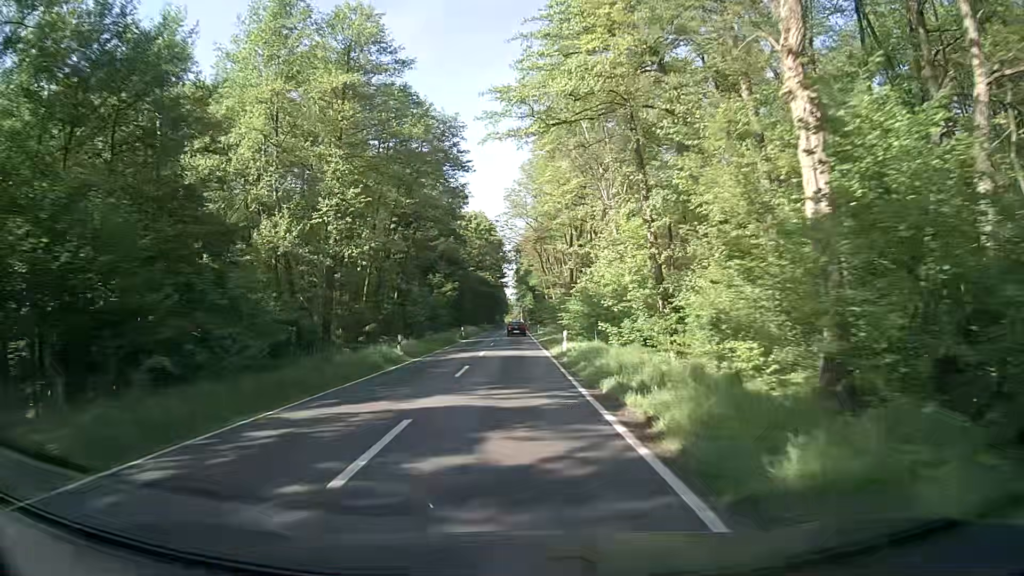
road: secondary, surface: asphalt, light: Day
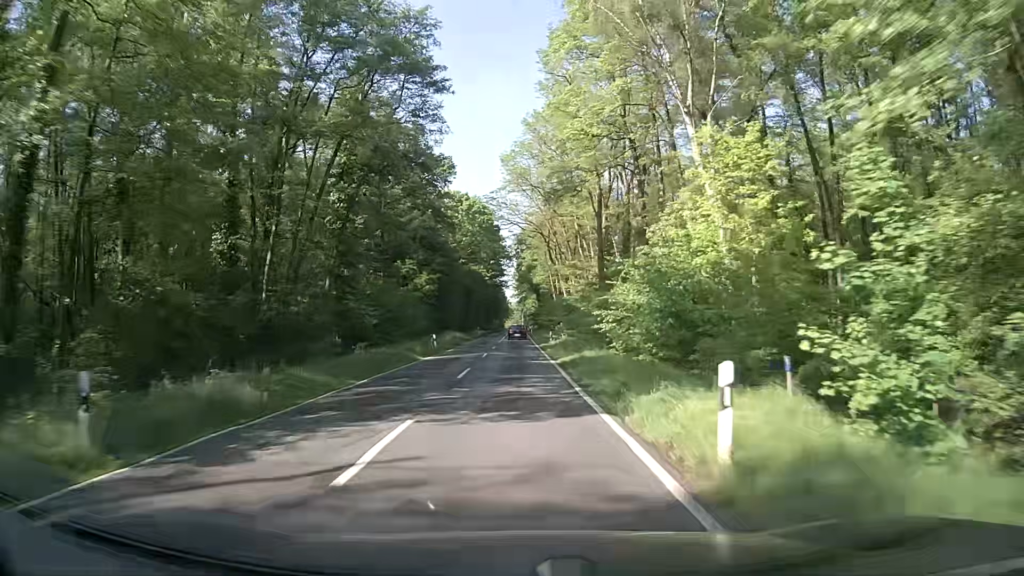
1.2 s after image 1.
(0.0, +22.9) m; 0°
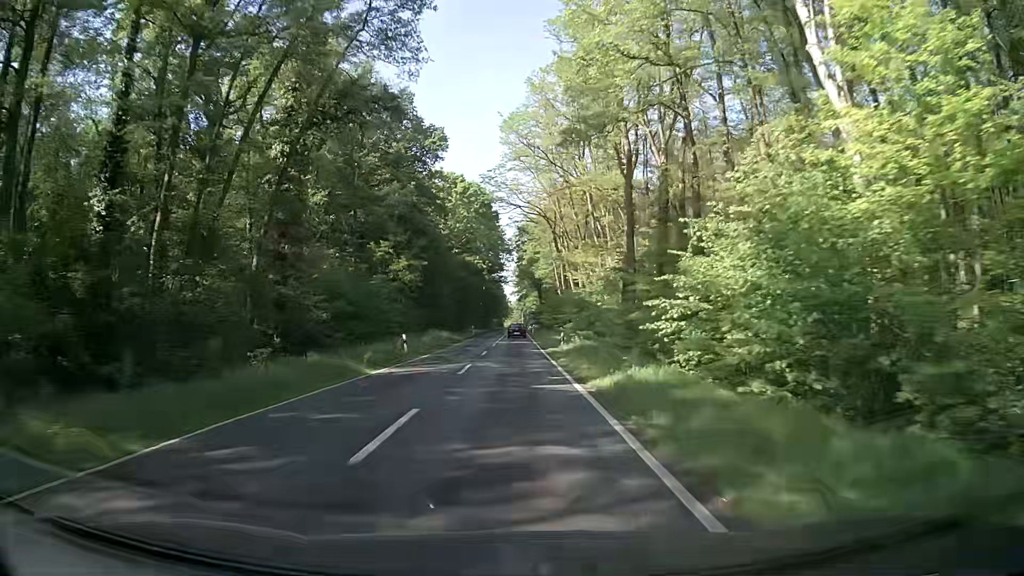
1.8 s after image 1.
(-0.1, +11.4) m; 0°
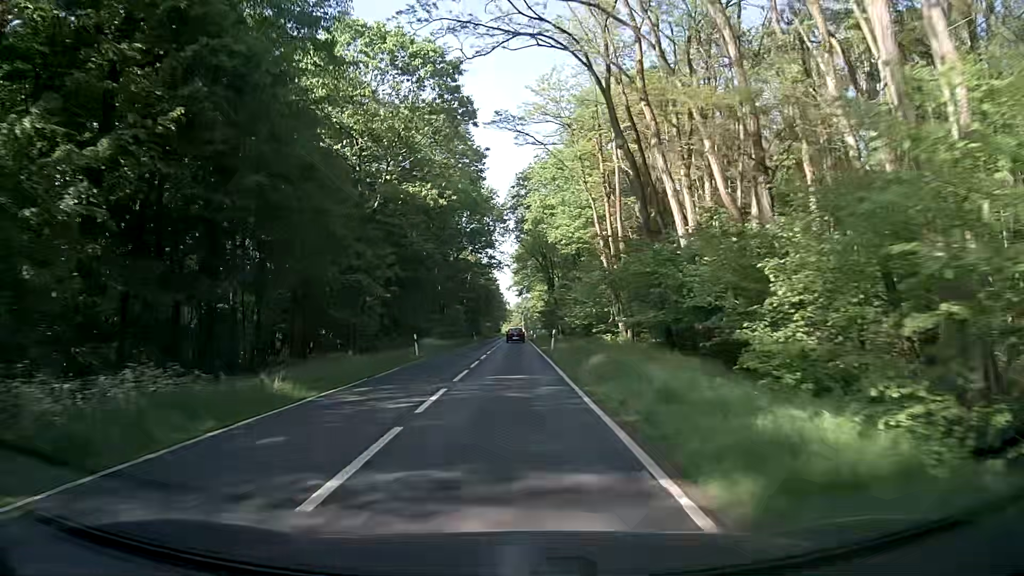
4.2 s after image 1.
(+0.2, +45.6) m; 0°
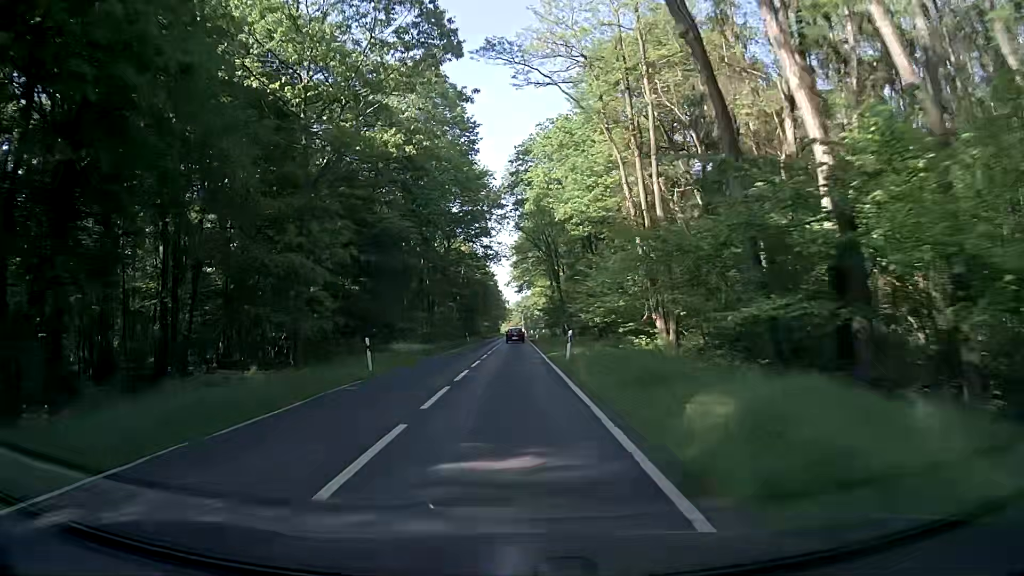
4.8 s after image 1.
(+0.1, +11.4) m; 0°
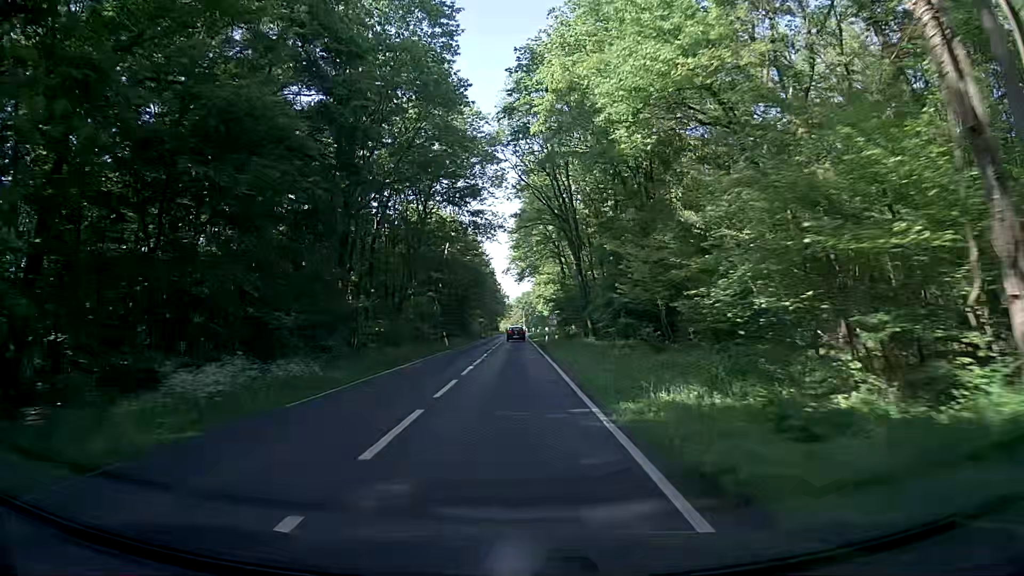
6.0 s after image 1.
(0.0, +22.9) m; 0°
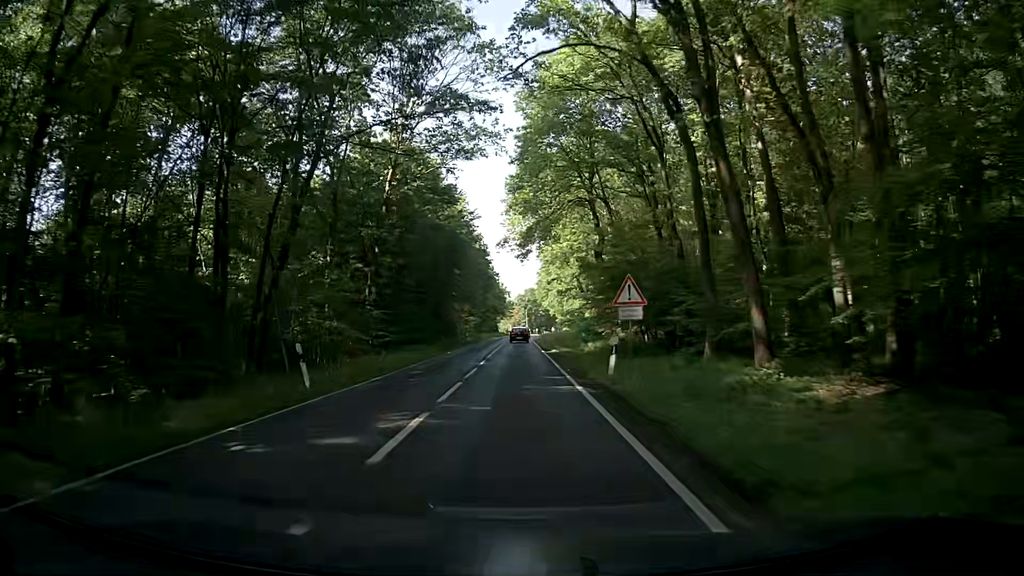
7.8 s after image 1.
(+0.1, +34.3) m; -1°
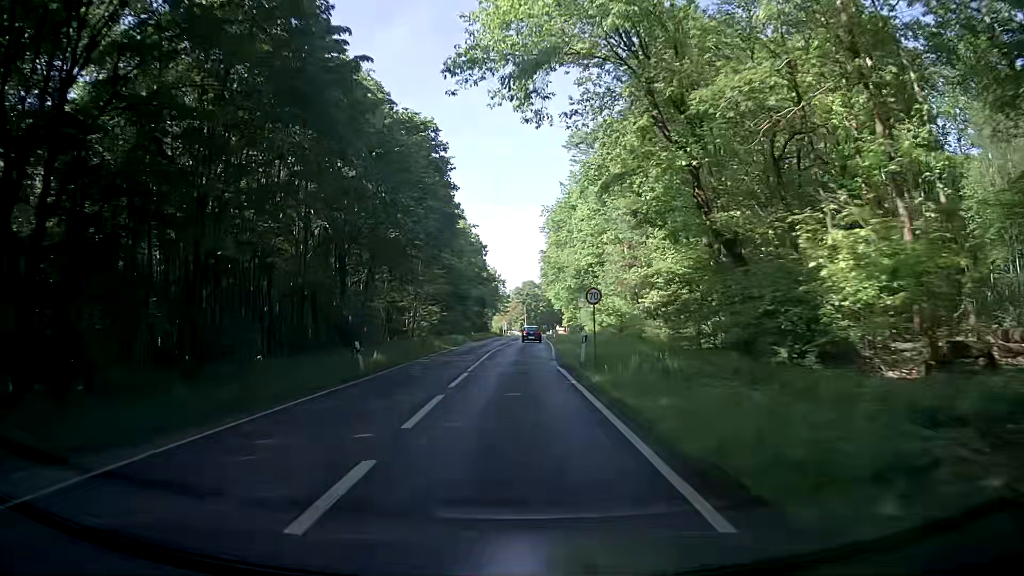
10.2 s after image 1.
(+0.7, +45.9) m; 0°
(0, +10) (0, +20) (+1, +30) (+1, +40) (+1, +50) (+2, +60) (+2, +70) (+2, +80) (+3, +90) (+3, +100) m
